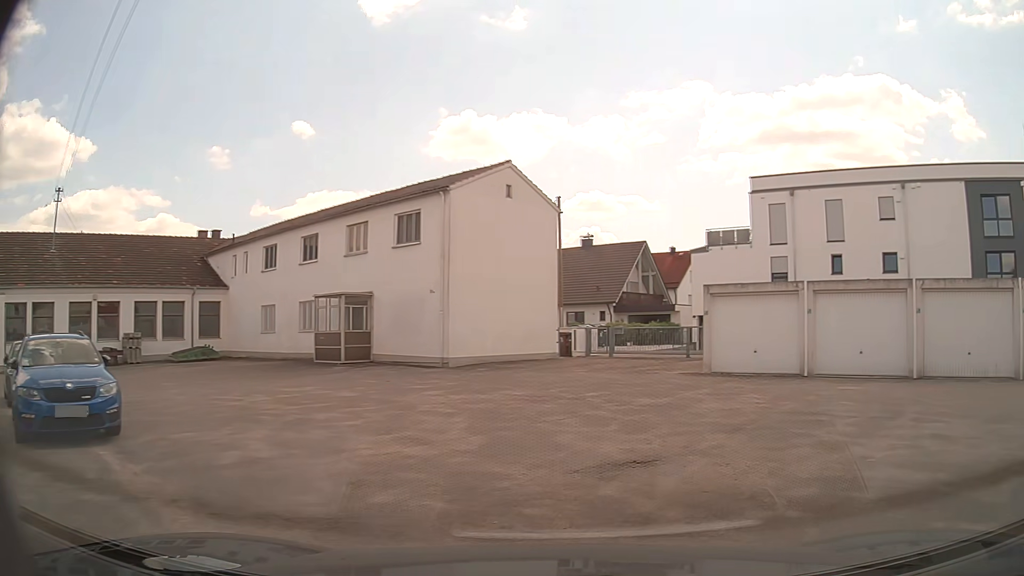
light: Day
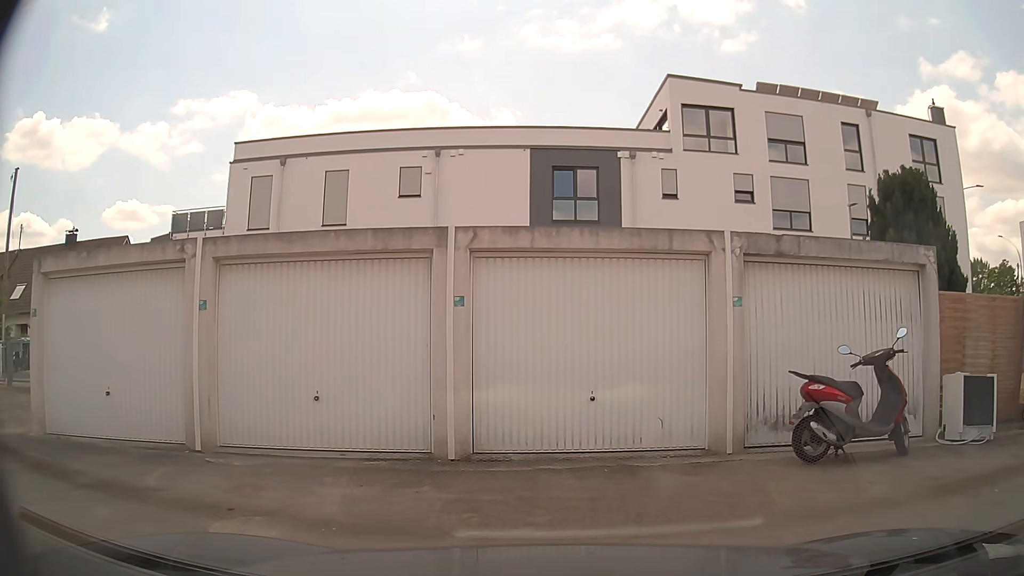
(+4.2, +9.1) m; +44°
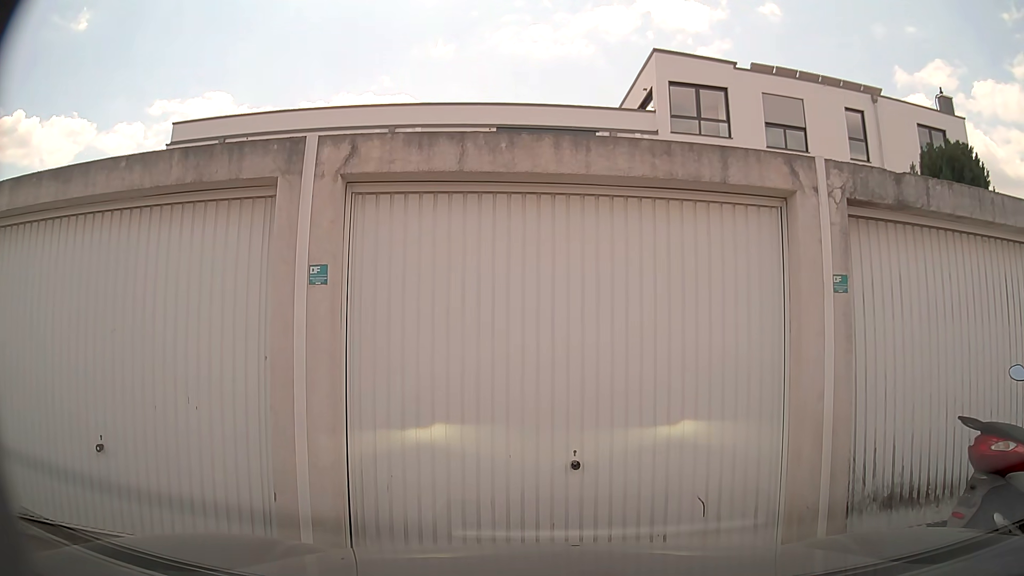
(0.0, +3.3) m; +1°
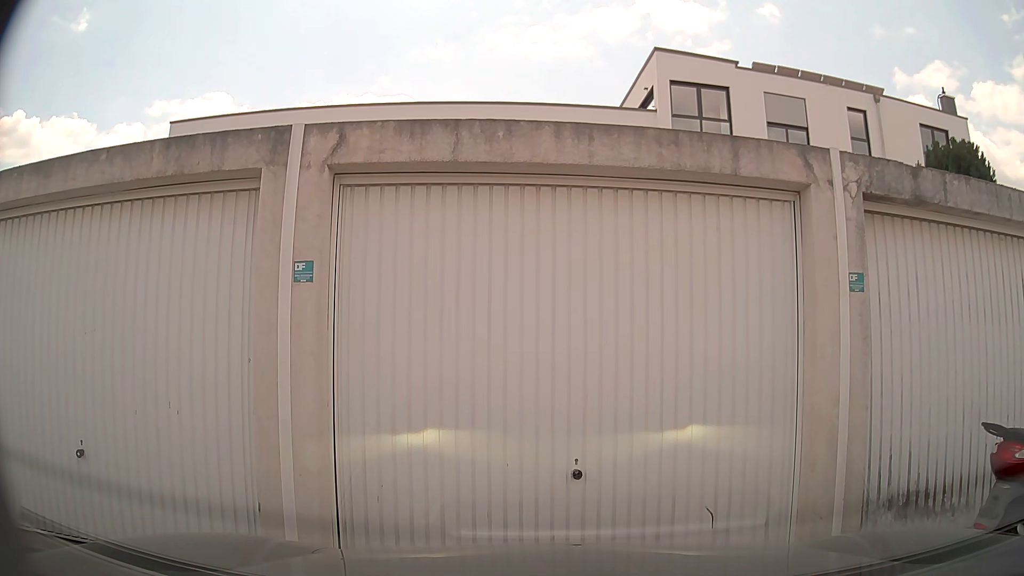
(0.0, +0.2) m; 0°
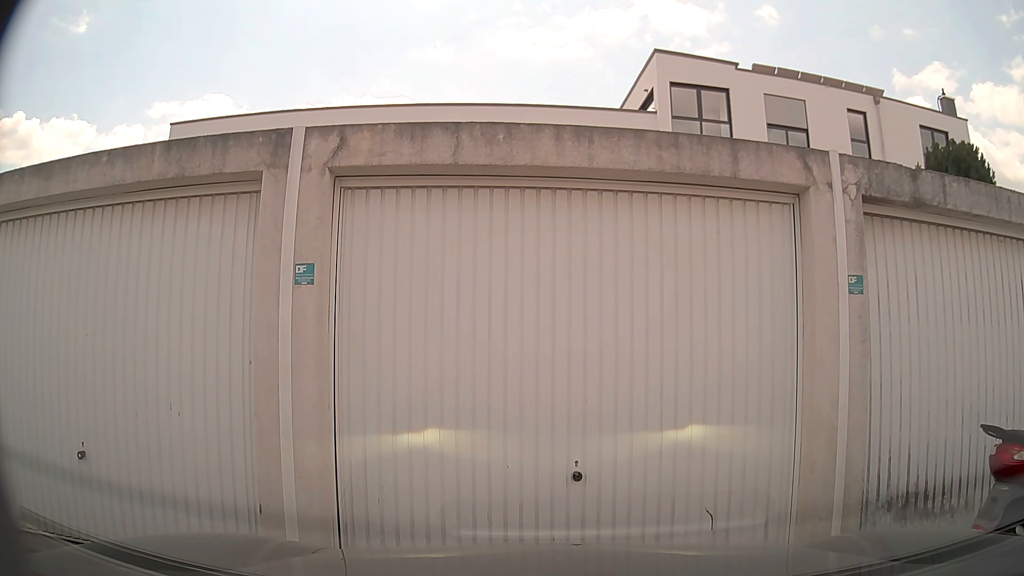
(0.0, +0.1) m; 0°
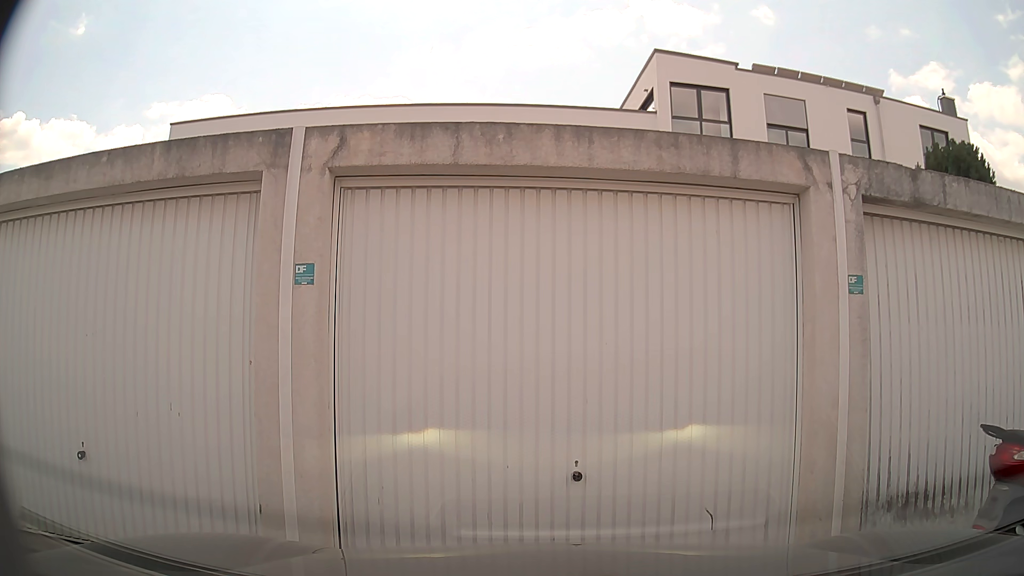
(0.0, 0.0) m; 0°
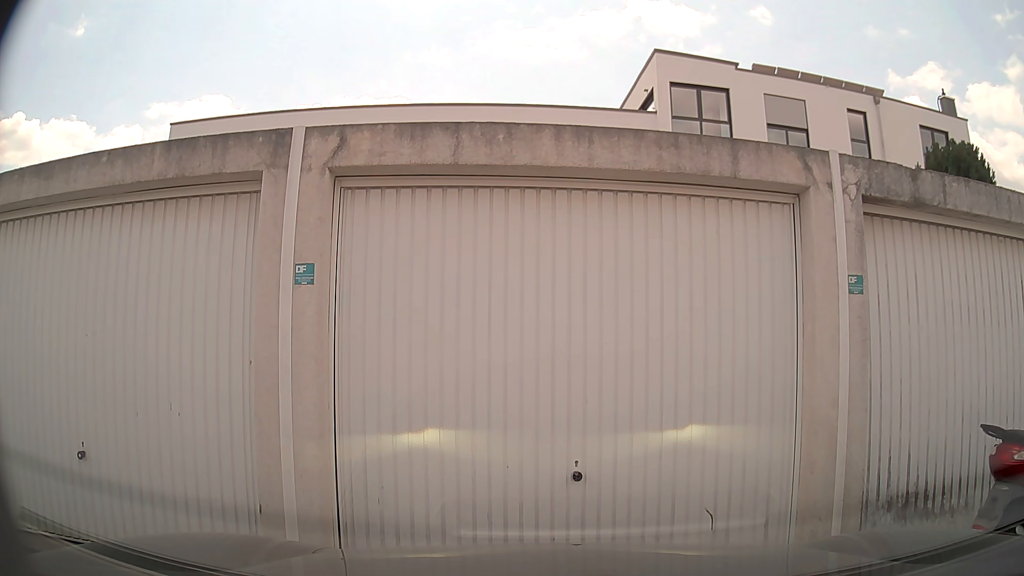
(0.0, 0.0) m; 0°
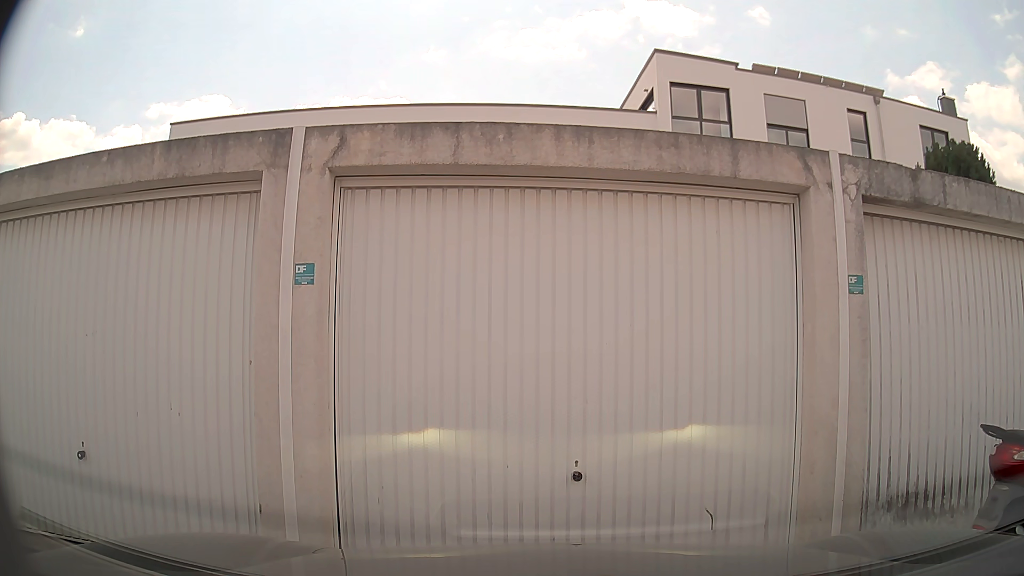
(0.0, 0.0) m; 0°
